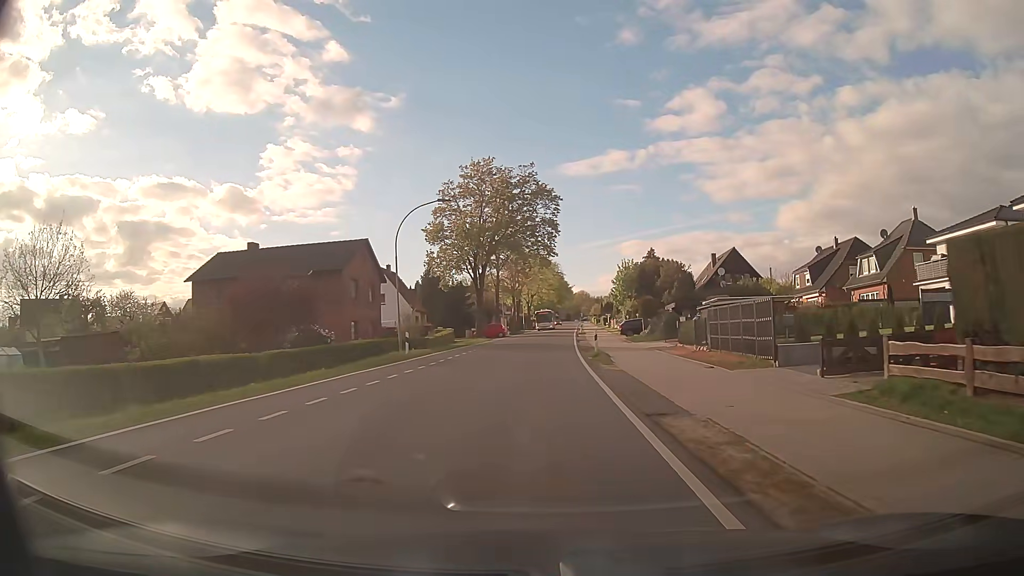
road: tertiary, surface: asphalt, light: Day
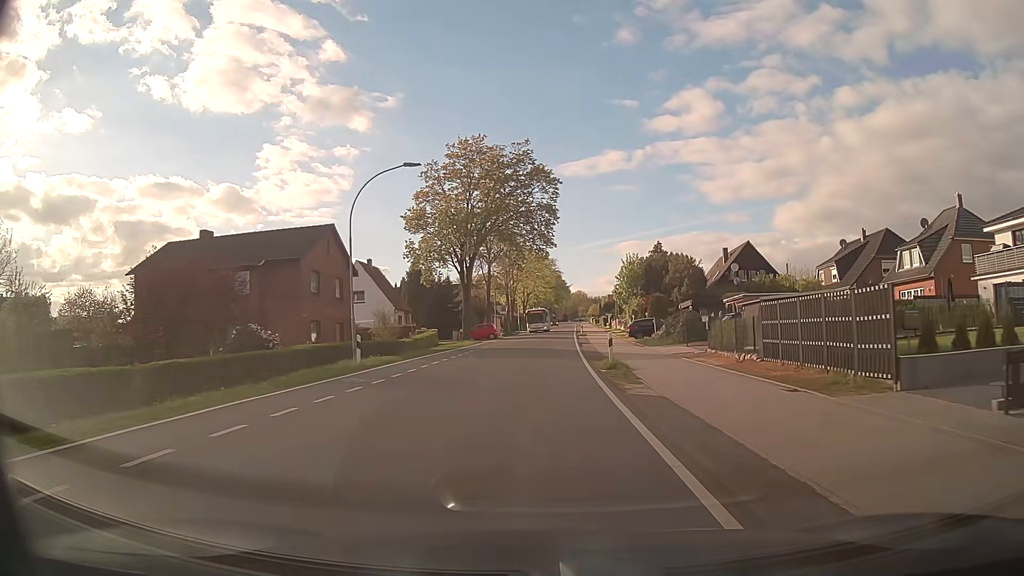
(0.0, +7.6) m; 0°
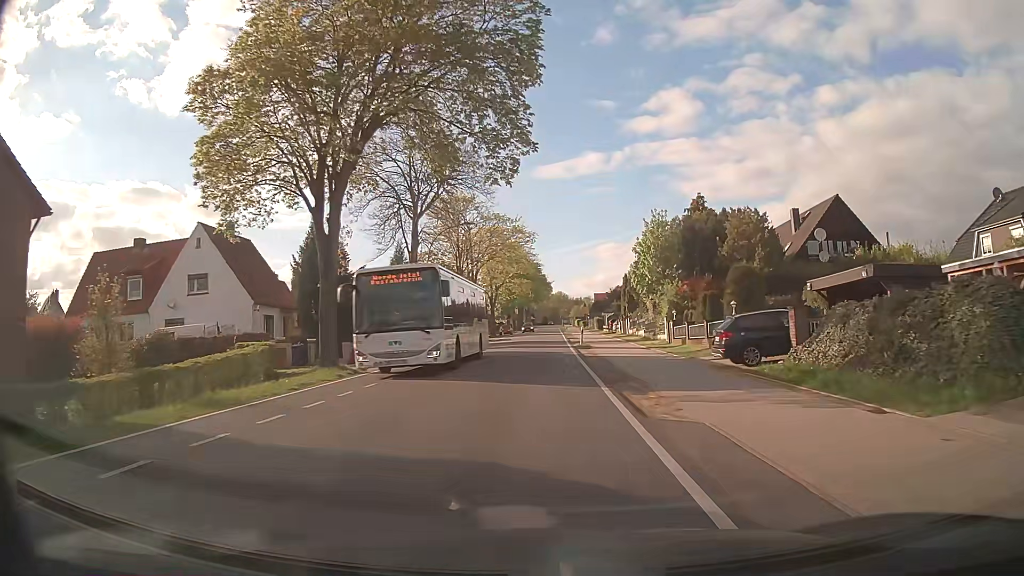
(+0.5, +30.4) m; +2°
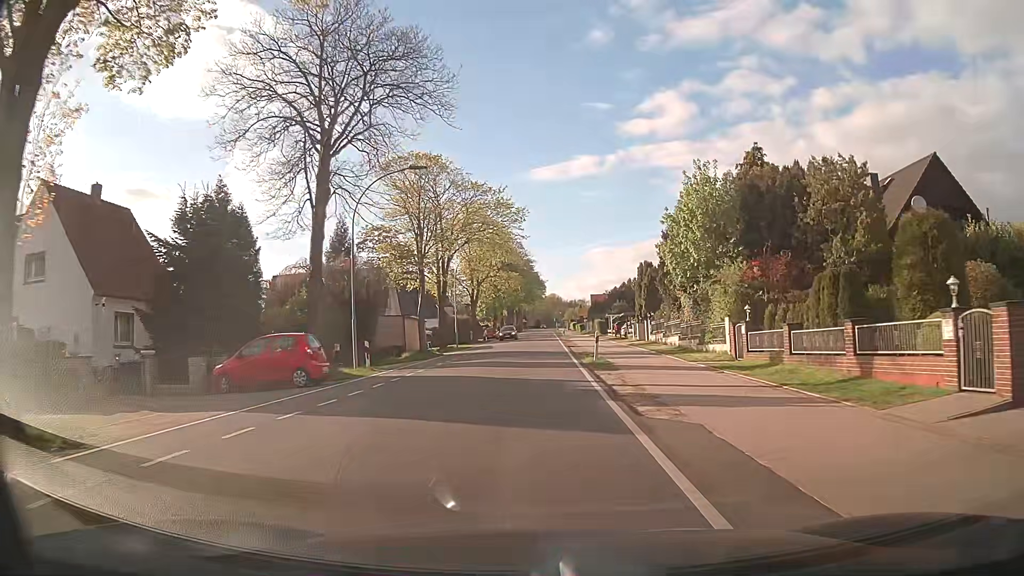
(+0.1, +15.2) m; +1°
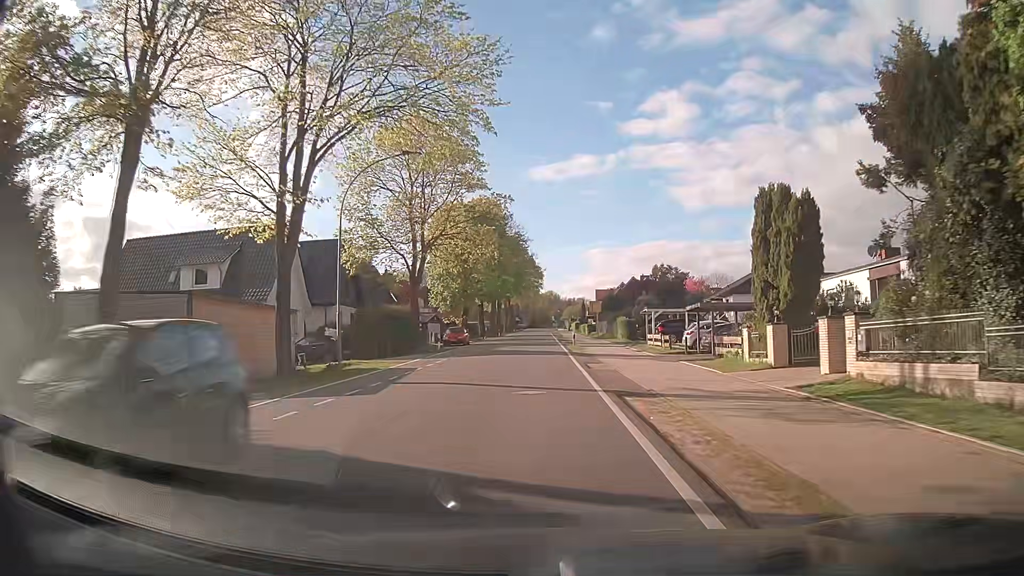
(+0.1, +30.4) m; 0°
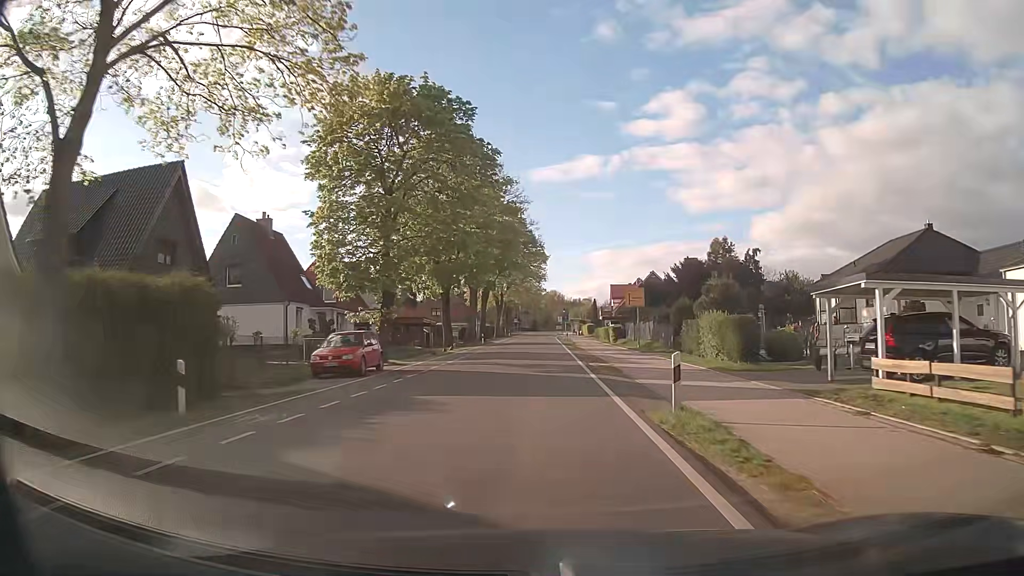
(+0.3, +30.4) m; +1°
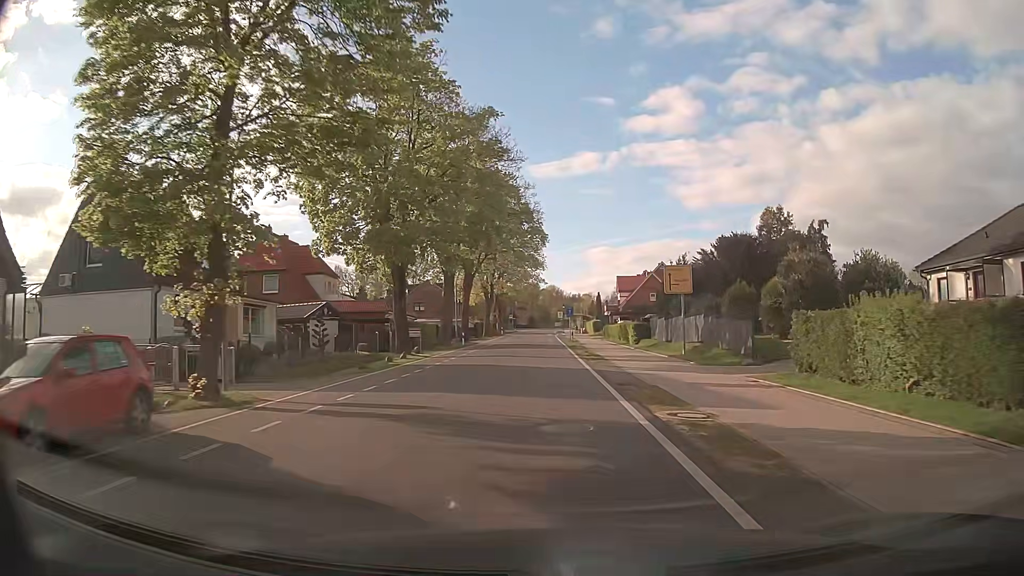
(0.0, +15.2) m; 0°
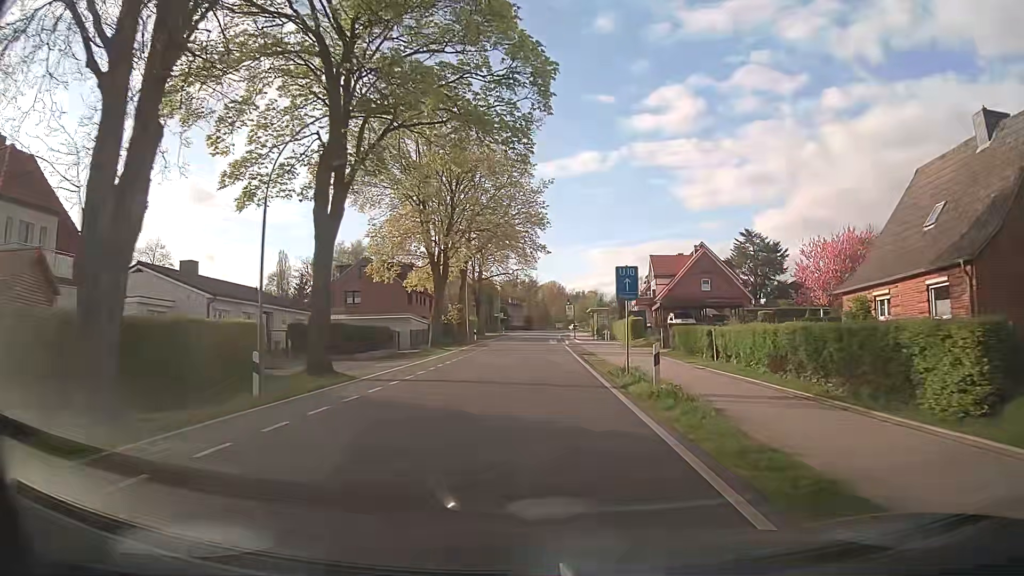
(+0.1, +38.1) m; 0°
(0, +10) (0, +20) (0, +30) (0, +40) (0, +50) (0, +60) (0, +70) (0, +80) (+1, +90) (+1, +100) m
